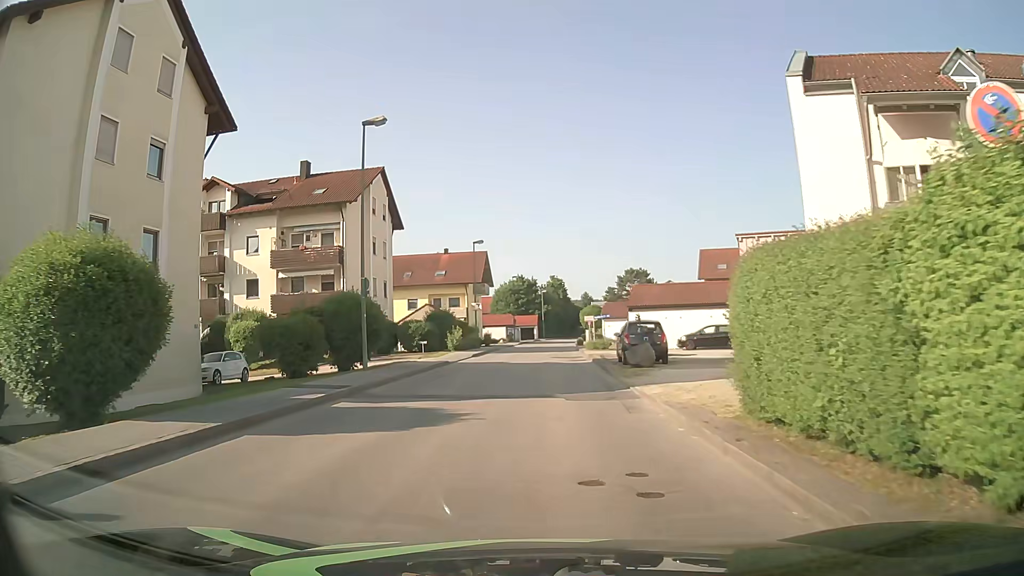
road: unclassified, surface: asphalt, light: Day
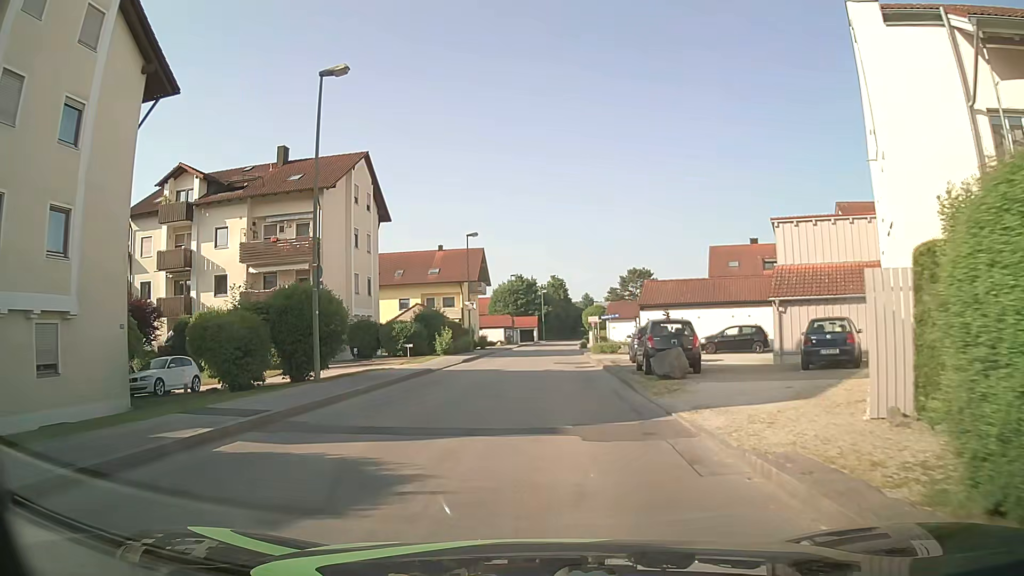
(0.0, +4.8) m; +1°
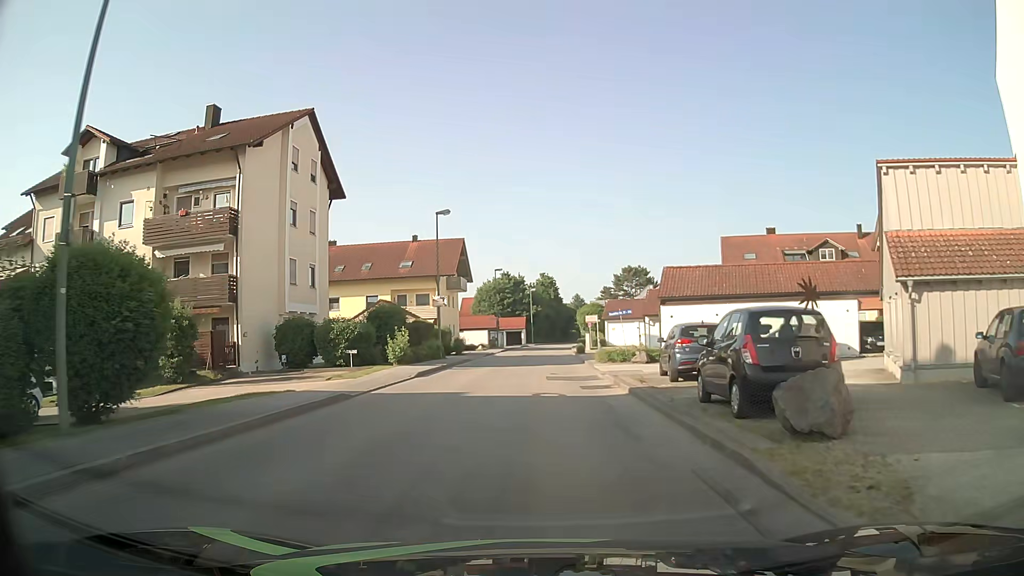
(+0.1, +9.5) m; +1°
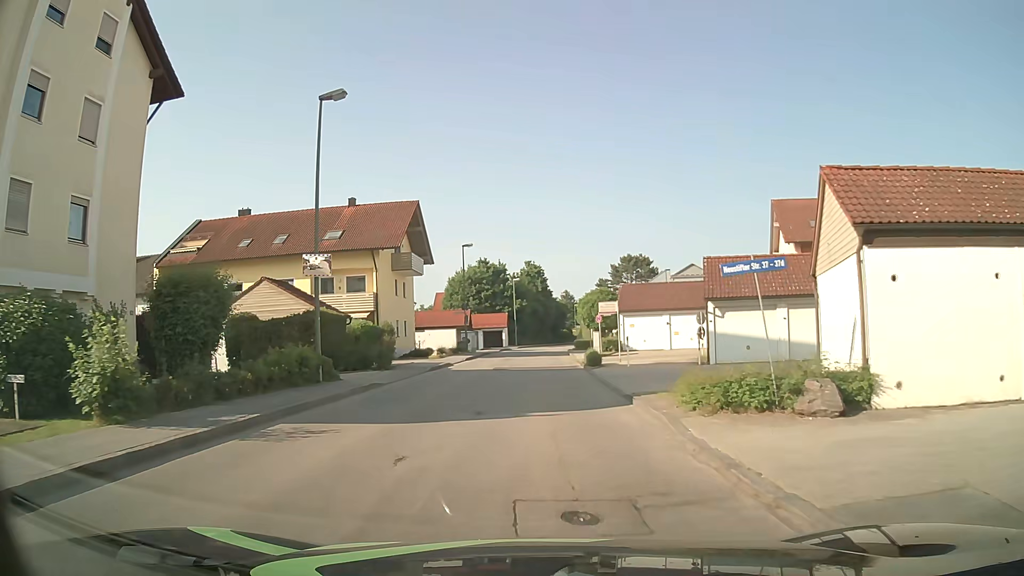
(+0.1, +19.1) m; 0°
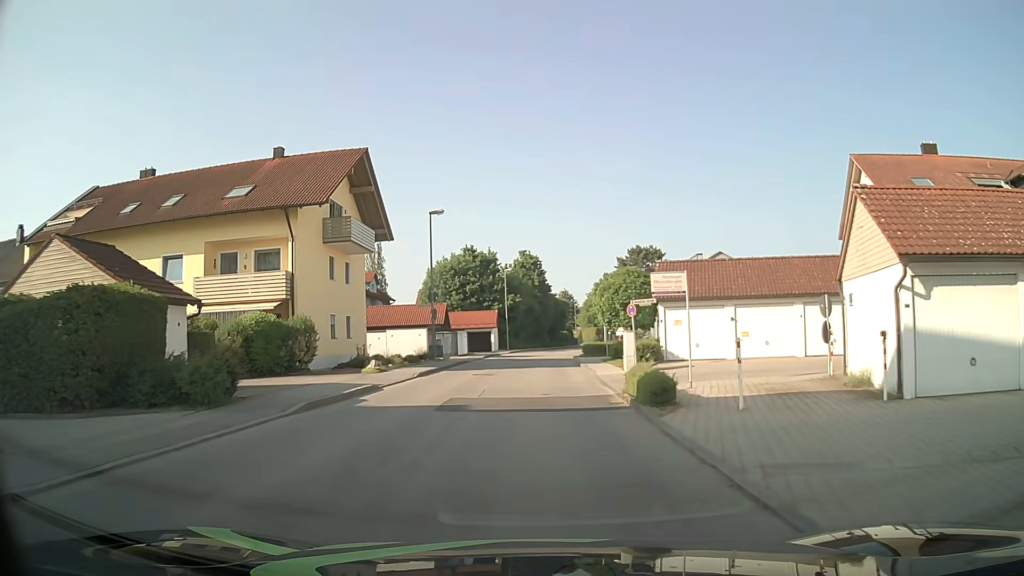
(+0.2, +14.3) m; +1°
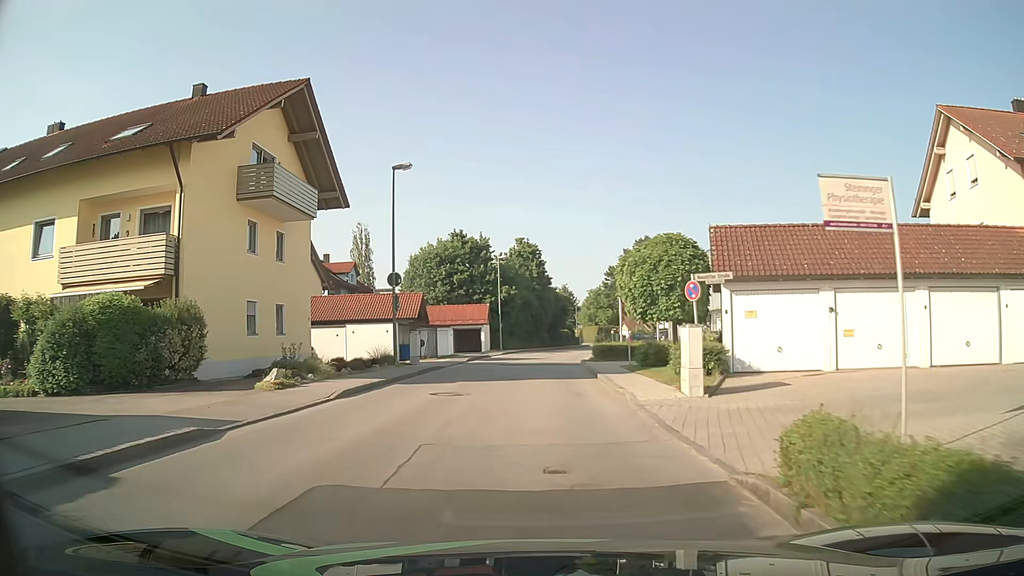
(0.0, +9.6) m; 0°
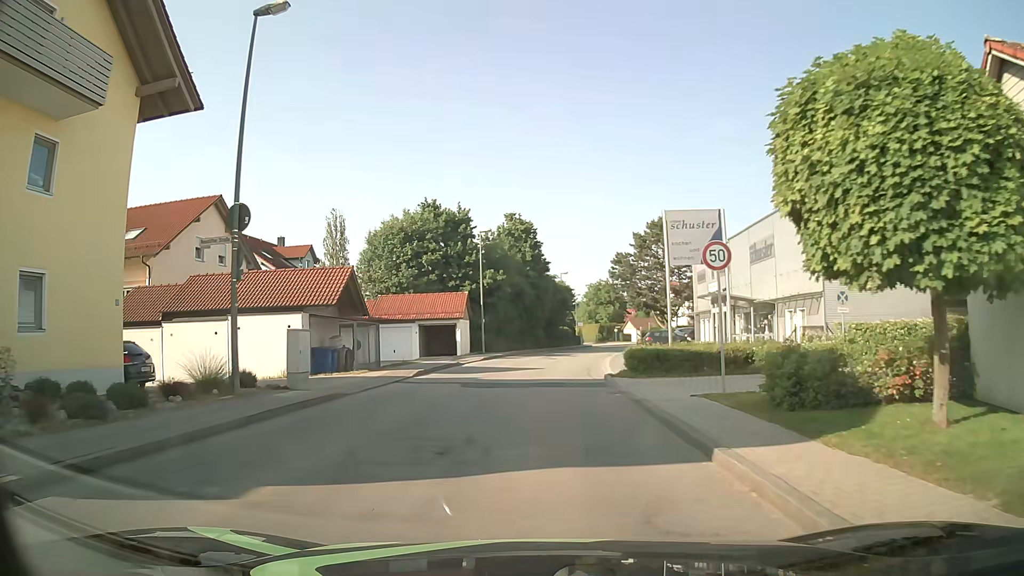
(+0.1, +14.4) m; +1°
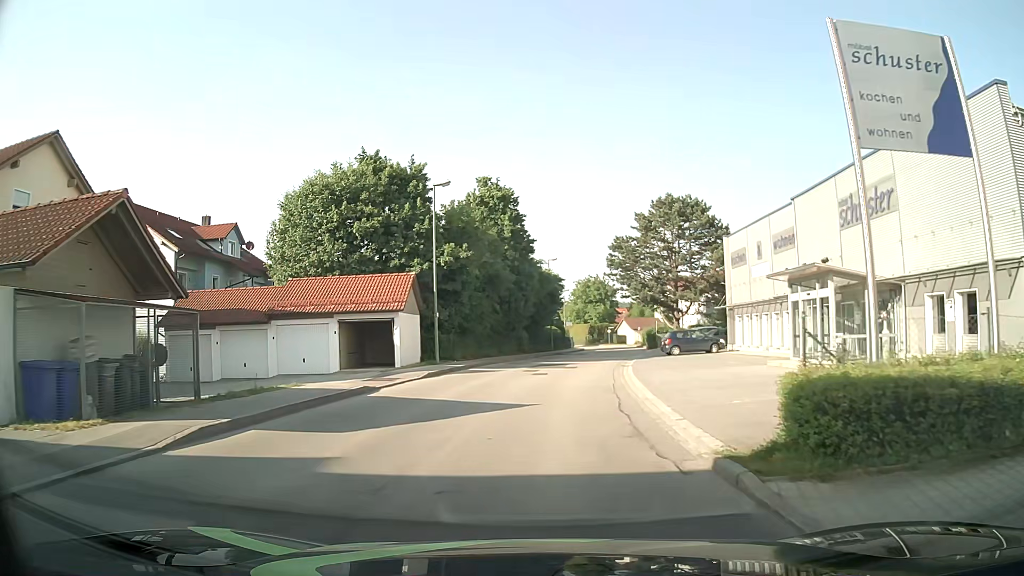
(0.0, +14.4) m; 0°
(0, +10) (+1, +20) (+2, +30) (+4, +40) (+6, +50) (+8, +59) (+10, +69) (+11, +79) (+11, +89) (+11, +99) m
